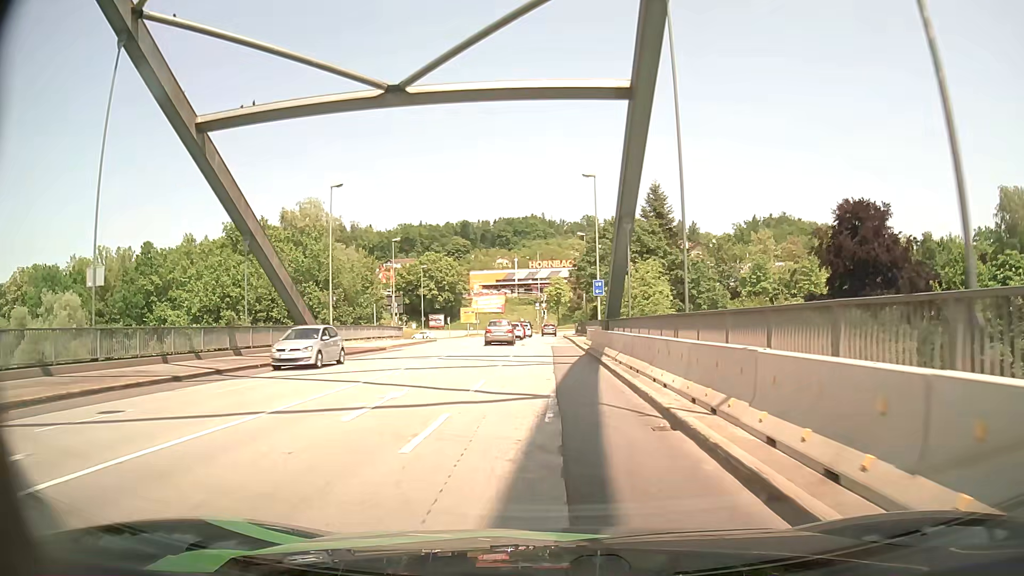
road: primary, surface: asphalt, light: Day
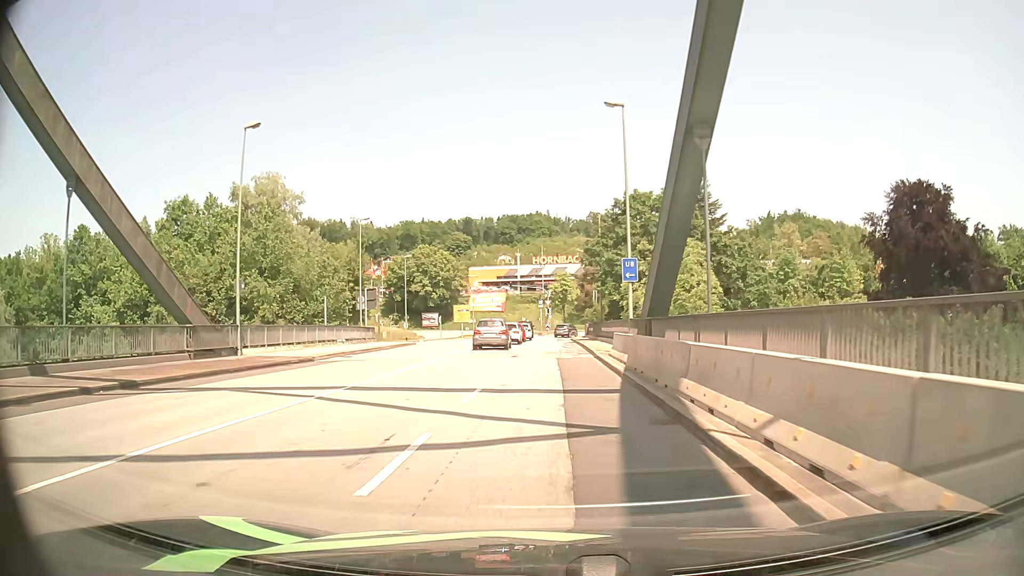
(-0.1, +13.9) m; -1°
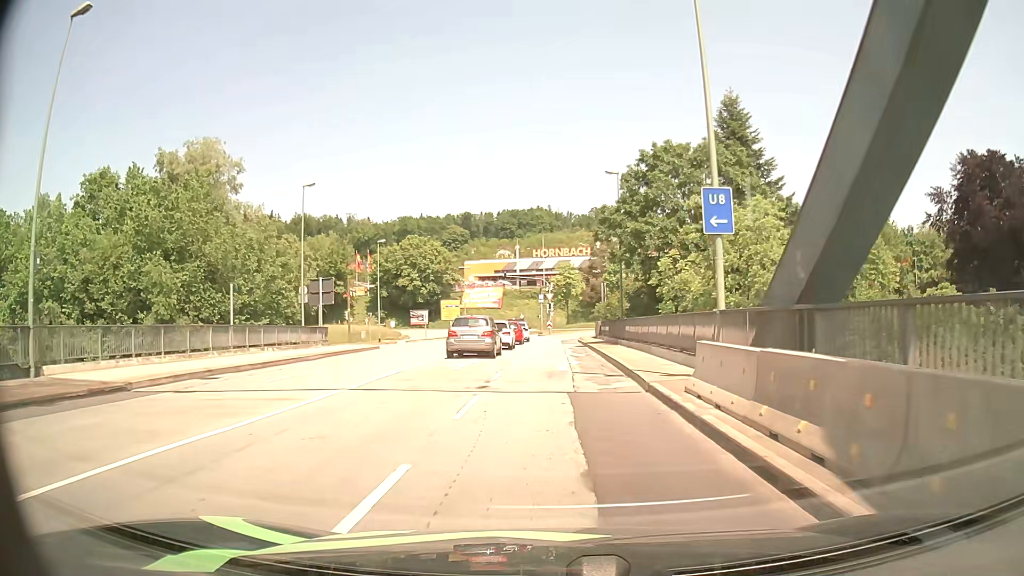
(-0.1, +13.8) m; 0°
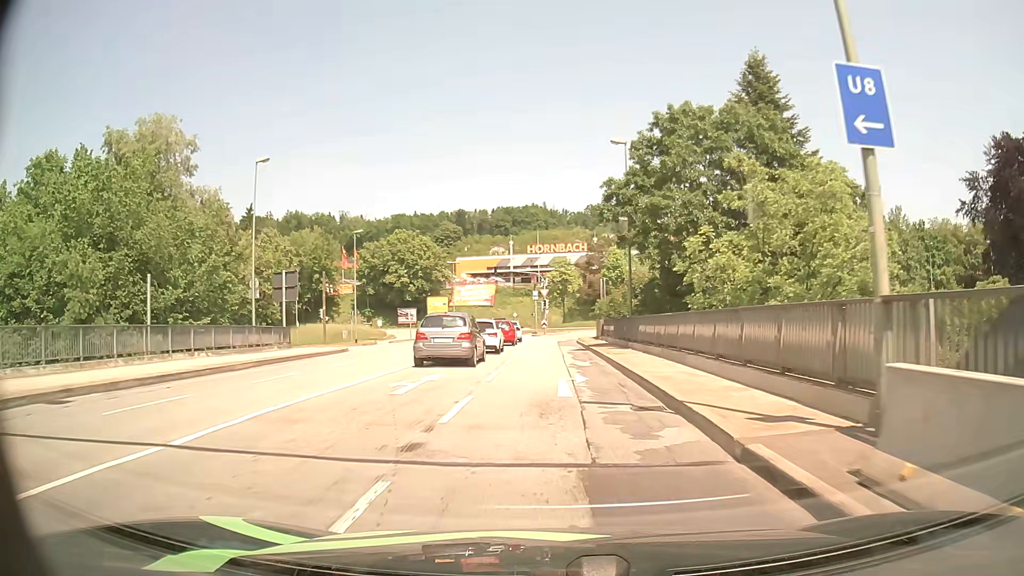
(0.0, +6.7) m; 0°
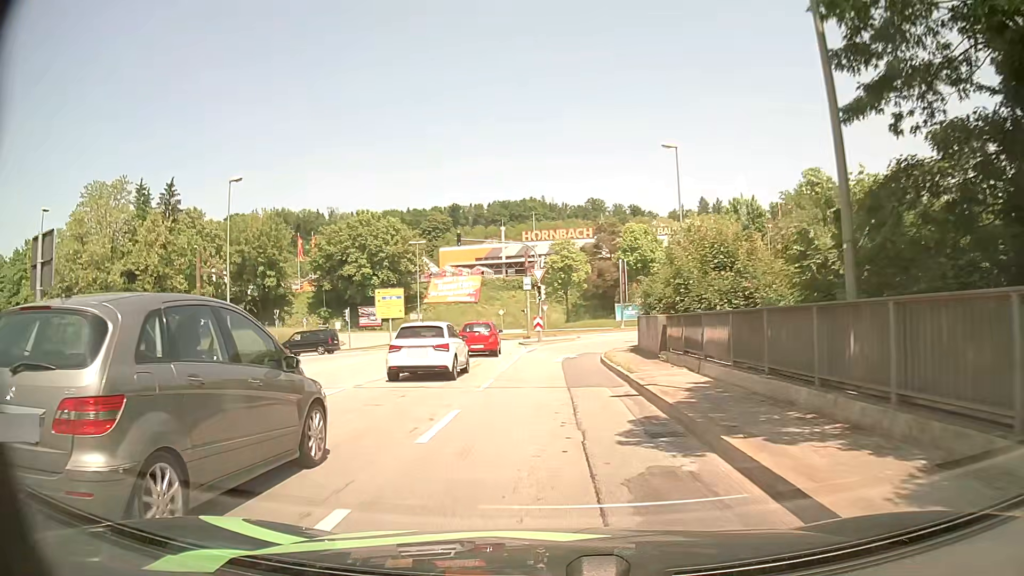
(+0.2, +24.8) m; +1°
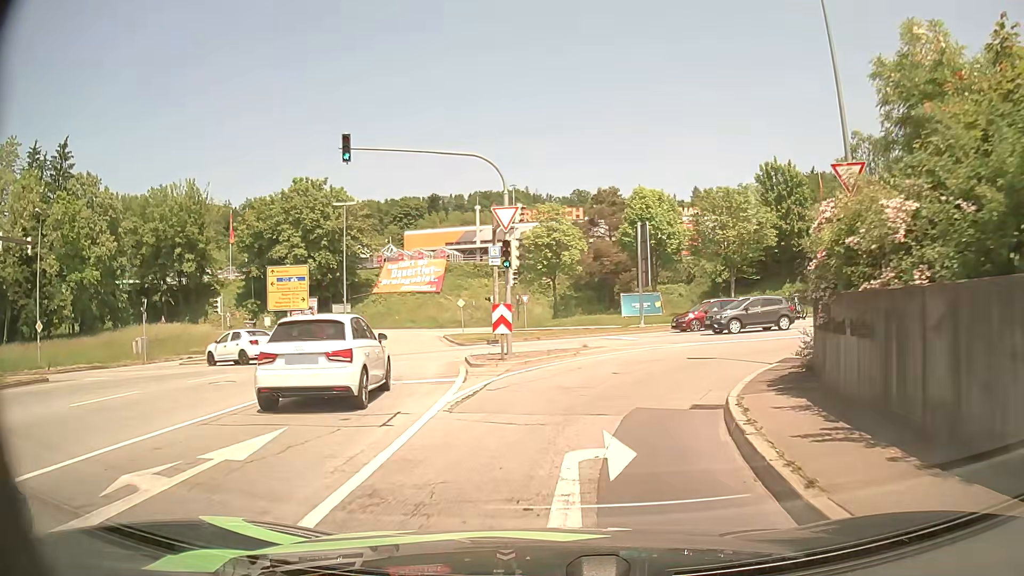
(-0.2, +20.8) m; +1°
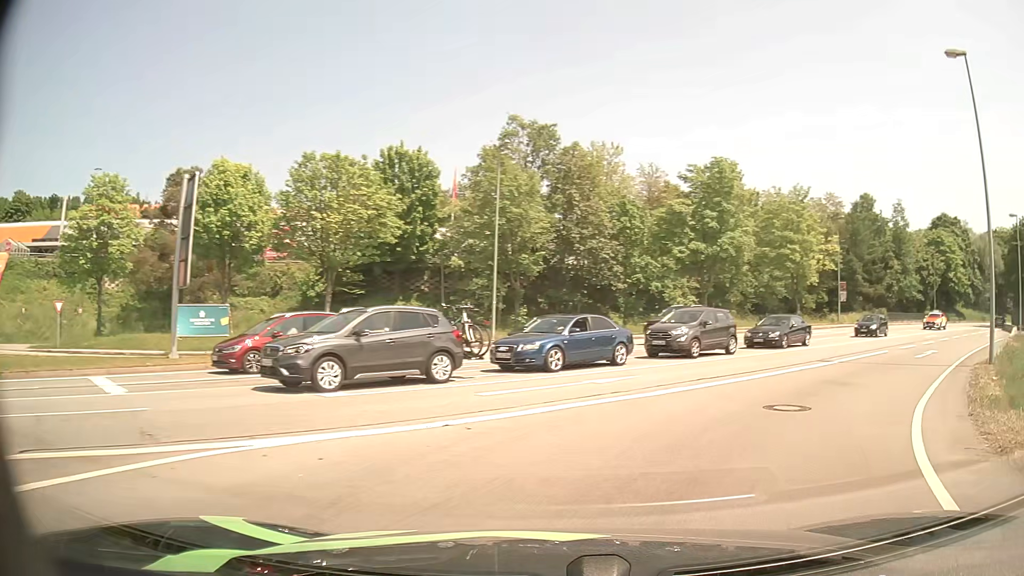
(+3.4, +16.7) m; +33°
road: primary_link
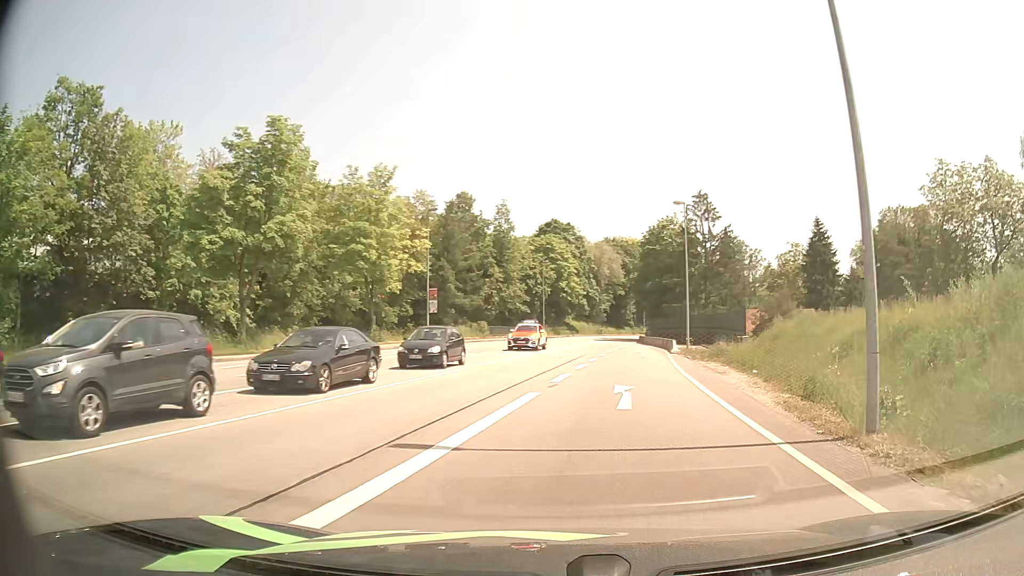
(+4.5, +12.8) m; +35°
(+1, +10) (+2, +20) (+4, +30) (+5, +40) (+5, +50) (+6, +60) (+8, +70) (+9, +79) (+12, +89) (+14, +99) m
